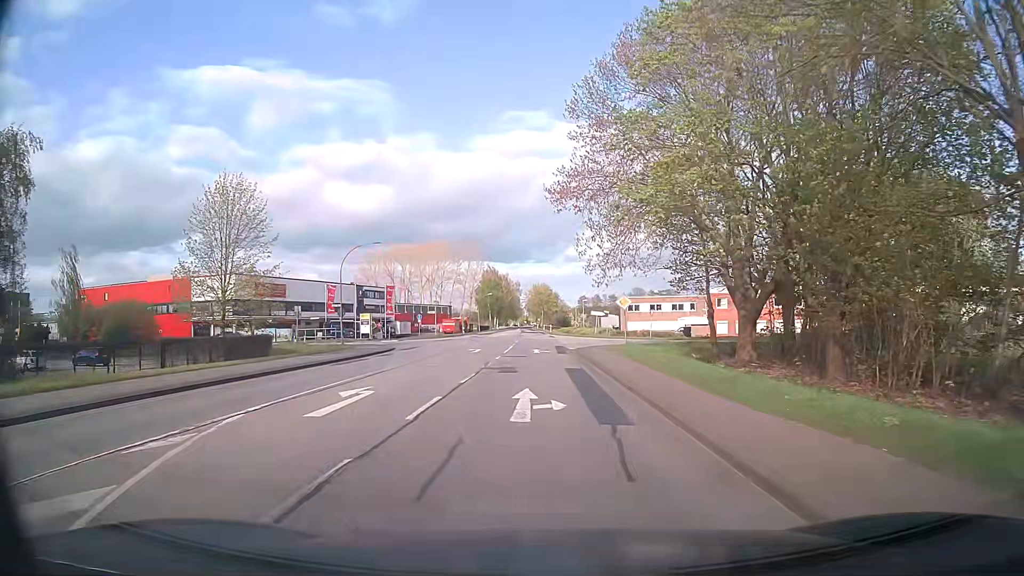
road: secondary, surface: asphalt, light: Day
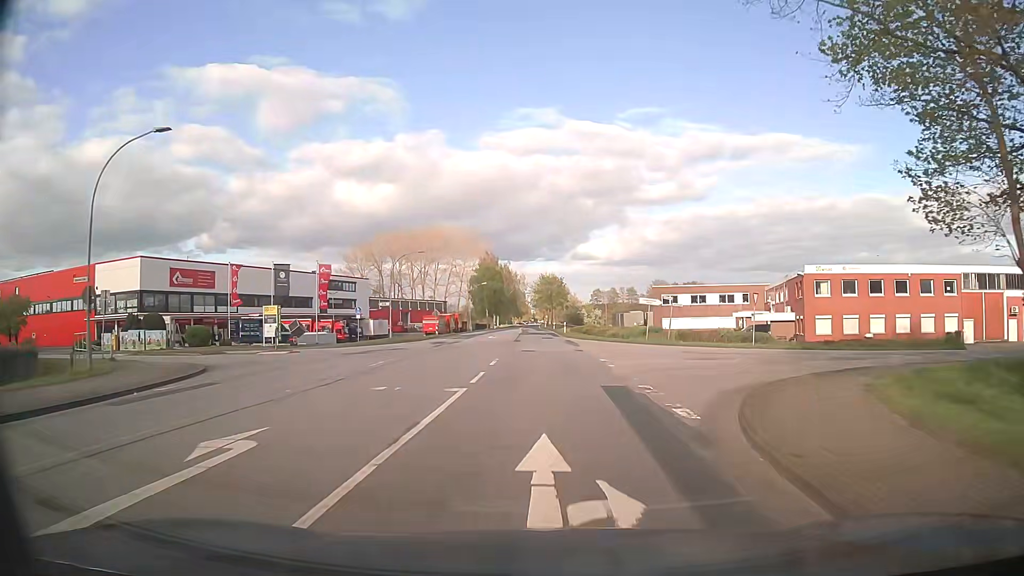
(-0.2, +30.6) m; 0°
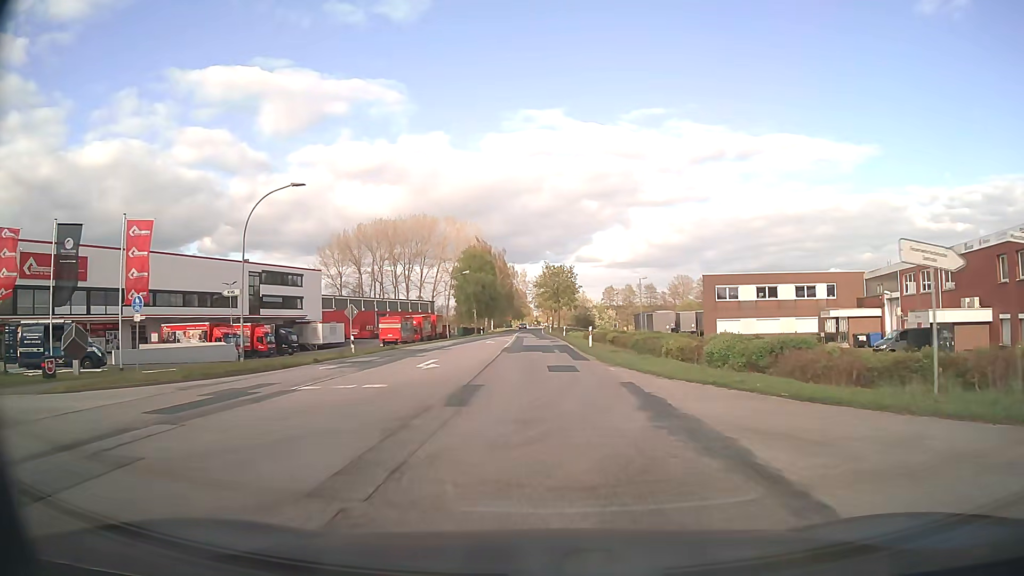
(-0.2, +30.6) m; 0°
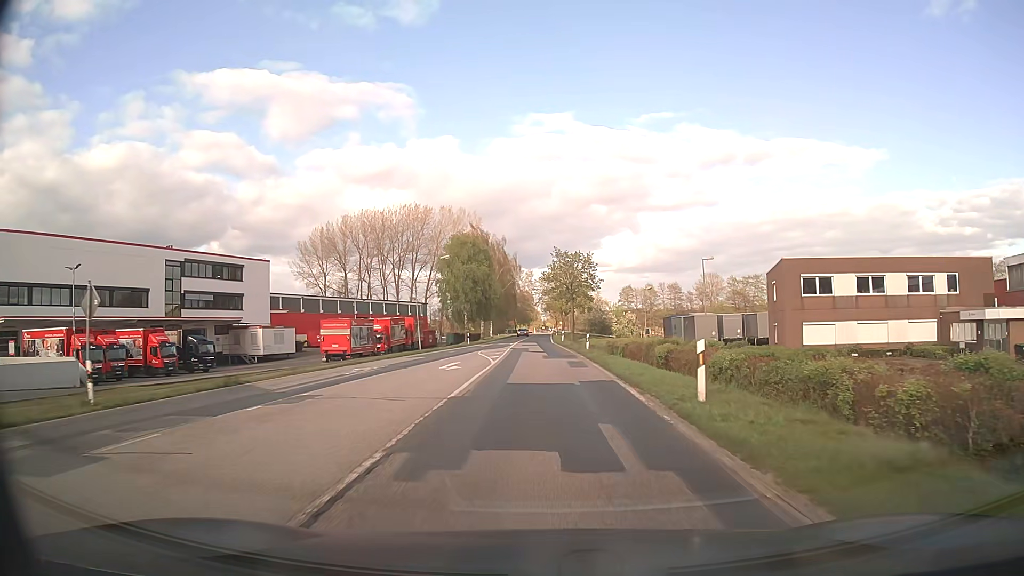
(-0.1, +22.8) m; -1°
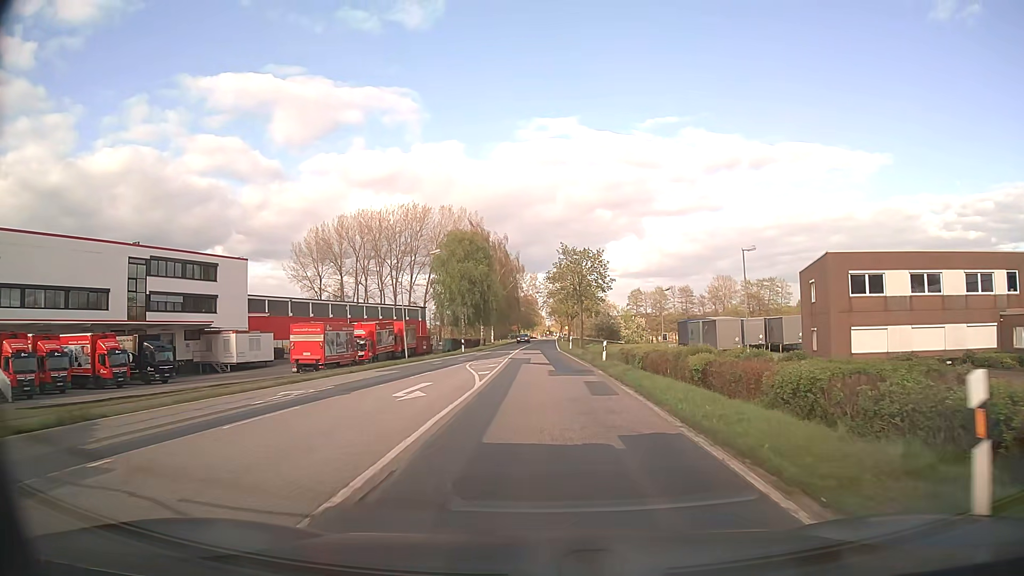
(0.0, +7.7) m; 0°
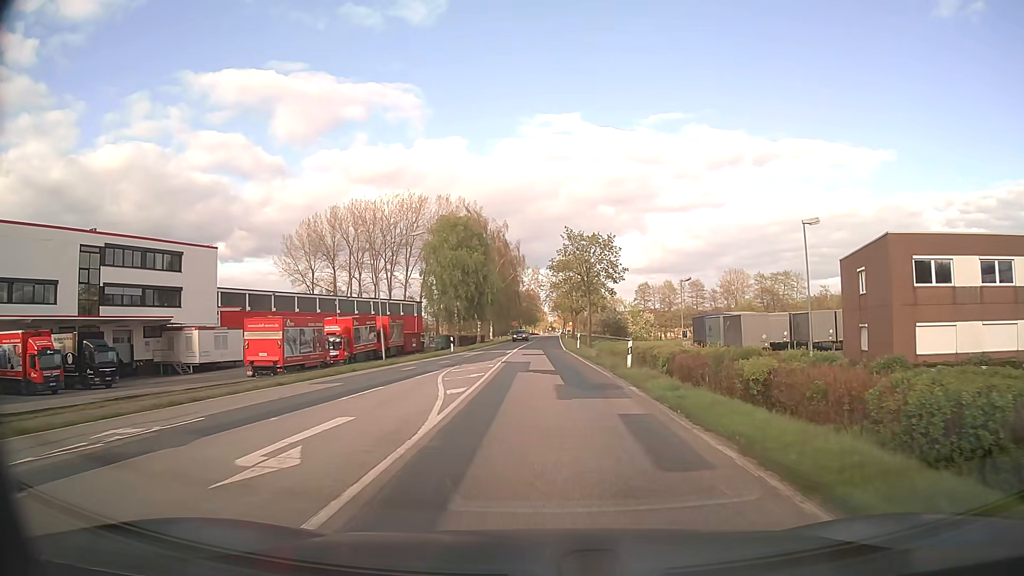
(0.0, +8.1) m; 0°
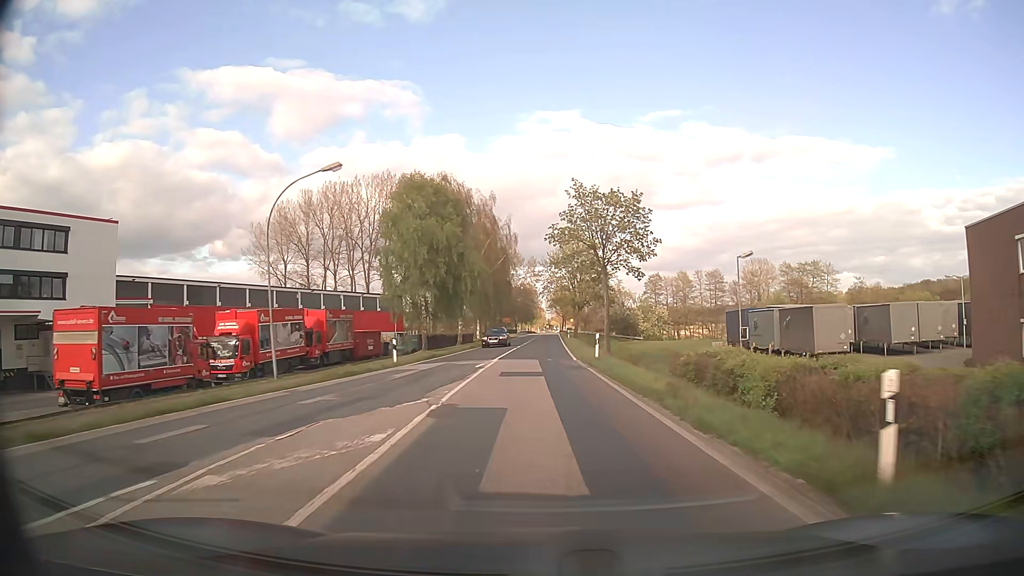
(+0.1, +17.6) m; 0°
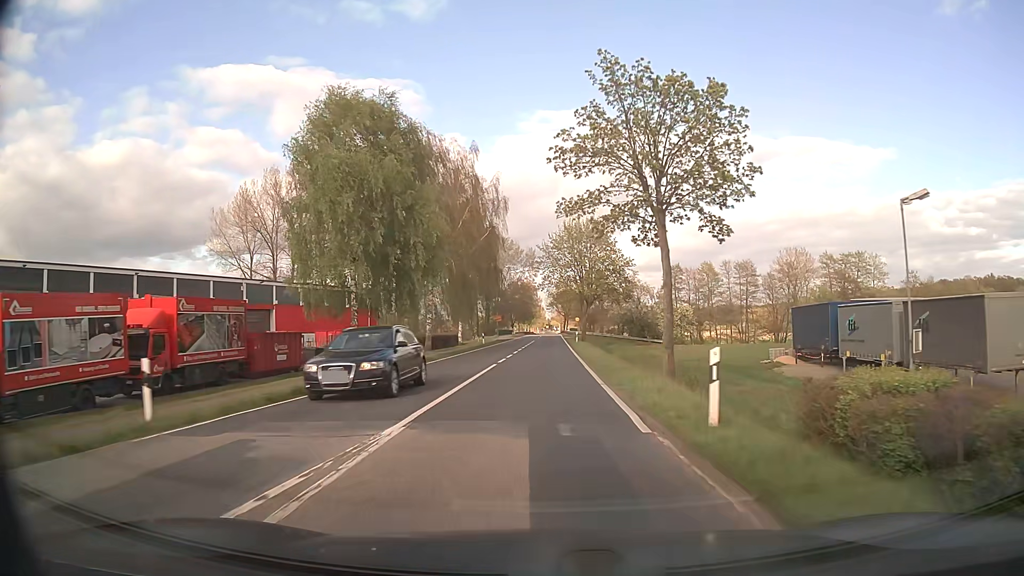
(0.0, +19.4) m; 0°
(0, +10) (0, +20) (0, +30) (0, +40) (0, +50) (0, +60) (+1, +70) (+1, +80) (+1, +90) (+1, +100) m
